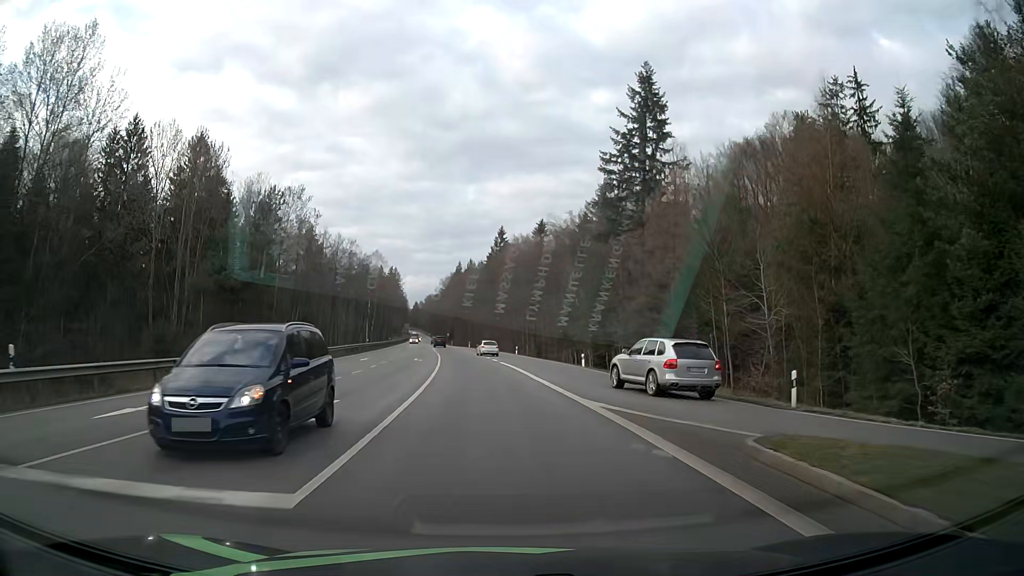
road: secondary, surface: asphalt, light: Day
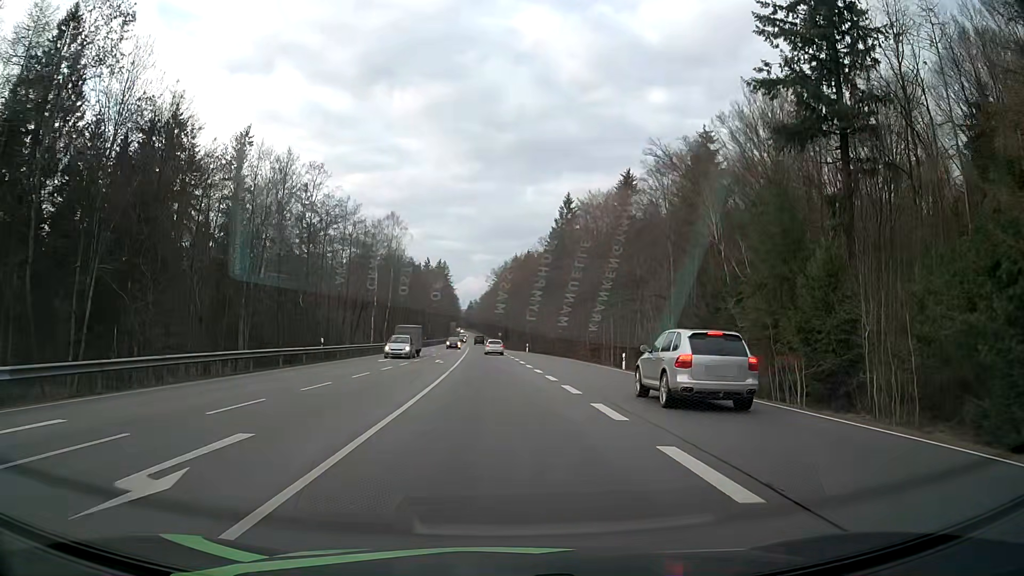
(-2.0, +41.3) m; -5°
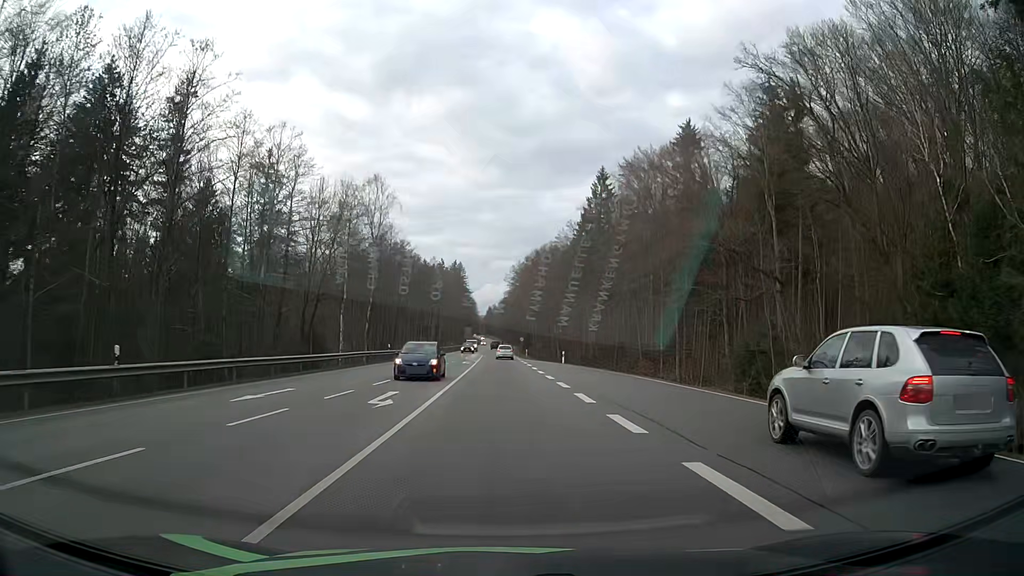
(-0.4, +25.0) m; -1°
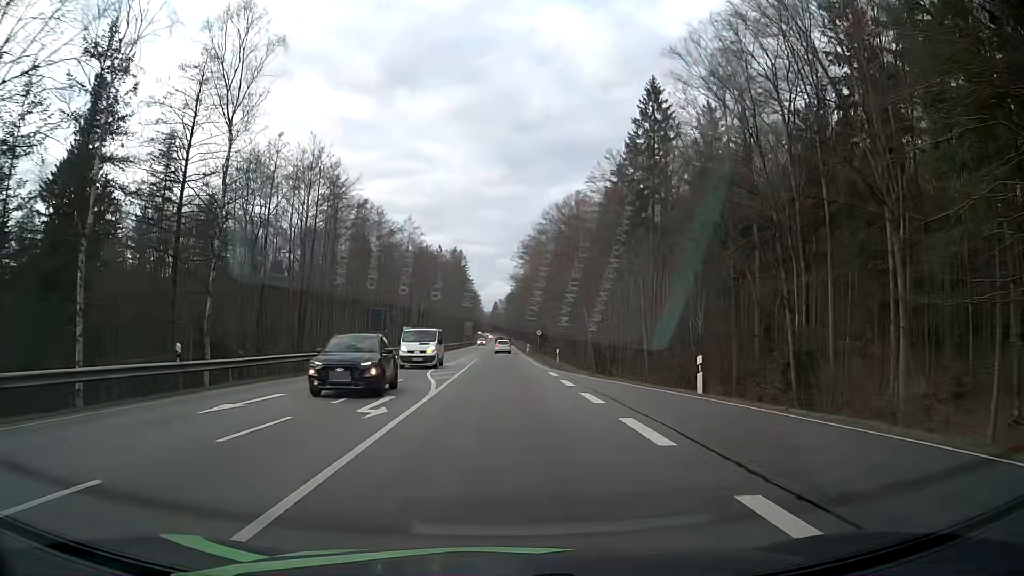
(-0.3, +38.4) m; -1°
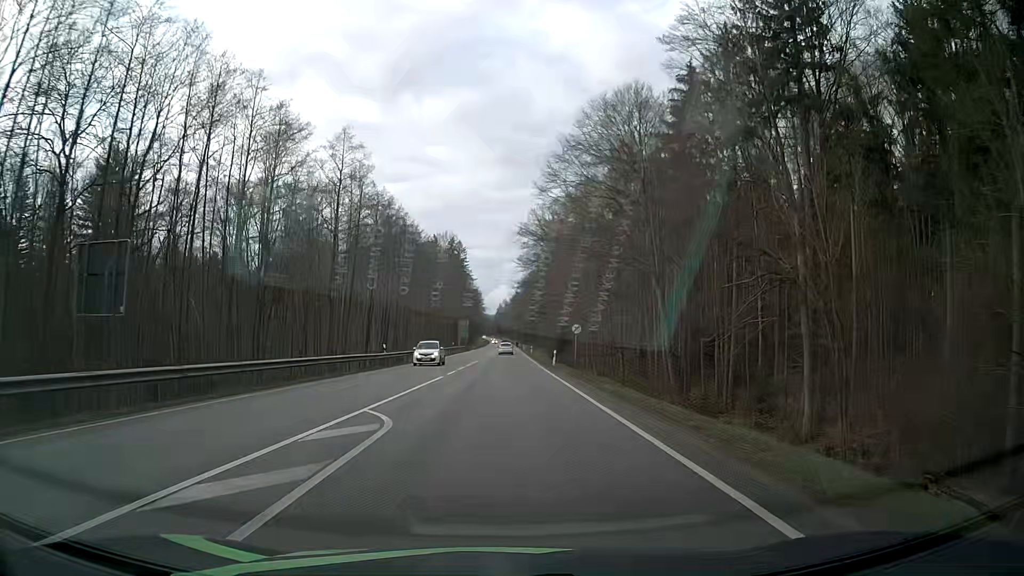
(0.0, +38.0) m; 0°
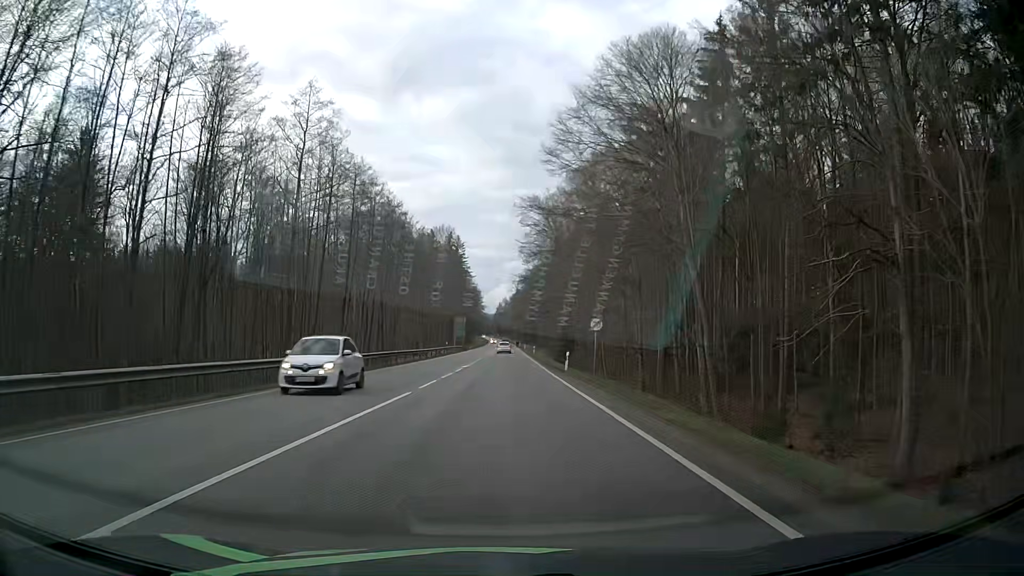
(0.0, +9.5) m; 0°
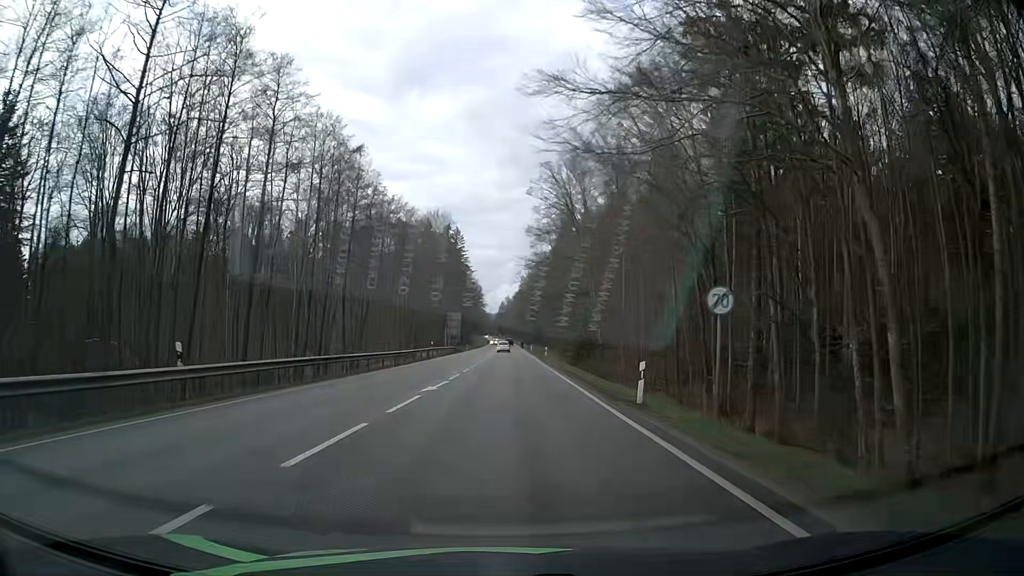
(0.0, +19.2) m; 0°
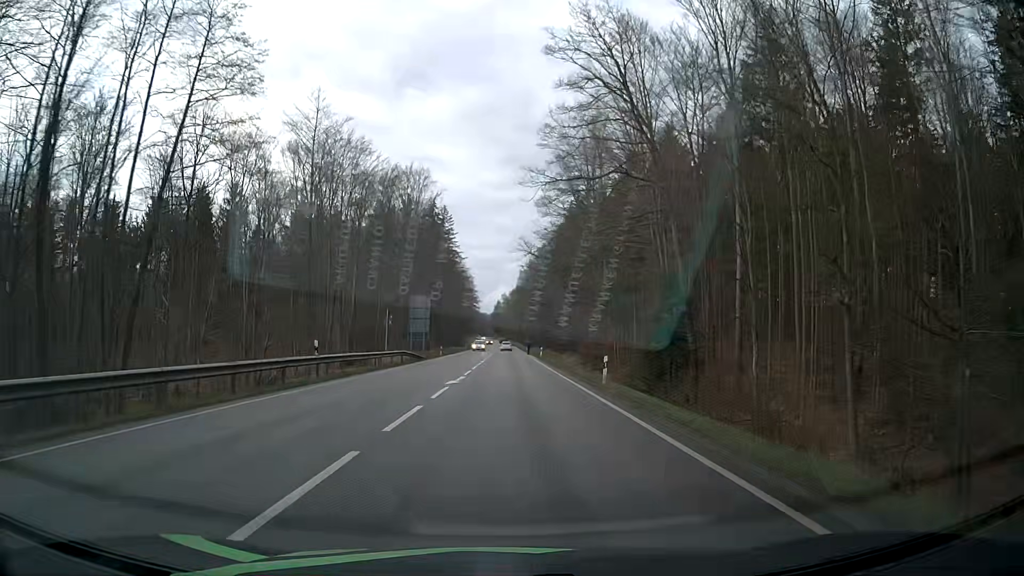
(-0.1, +38.9) m; 0°
(0, +10) (0, +20) (0, +30) (0, +40) (0, +50) (0, +60) (-1, +70) (-1, +80) (0, +90) (0, +100) m
